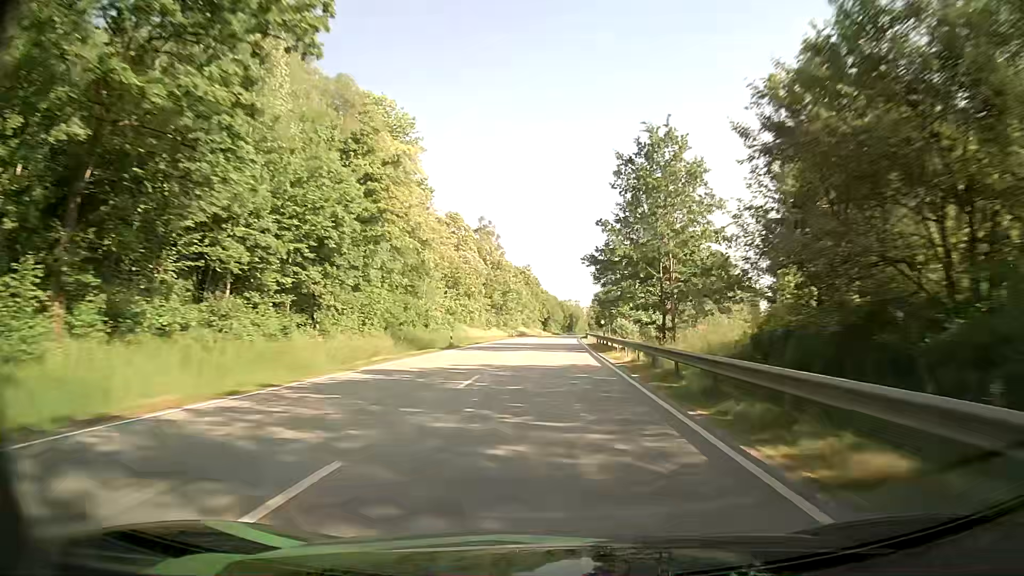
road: primary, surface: asphalt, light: Day
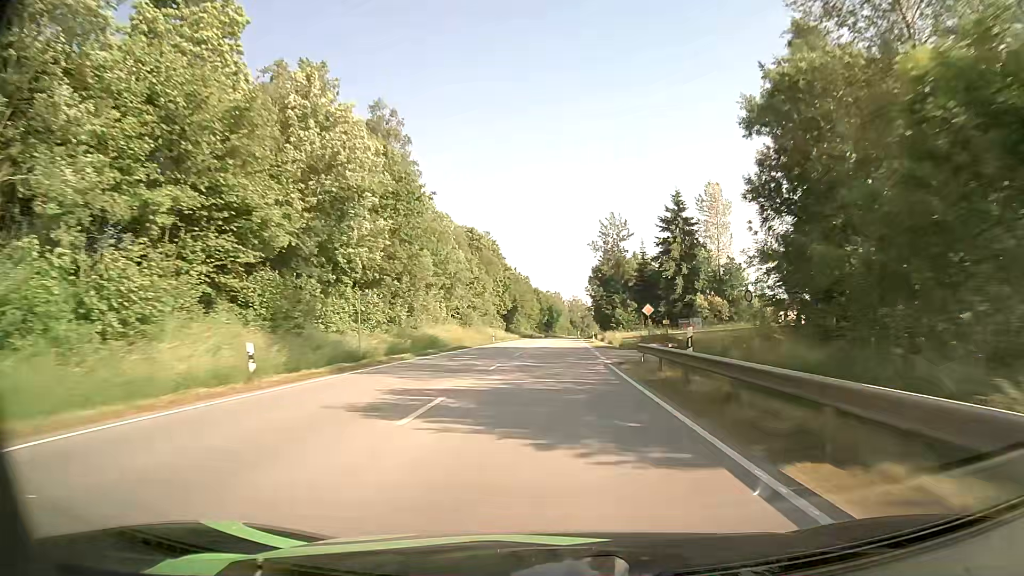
(+1.4, +77.5) m; +2°
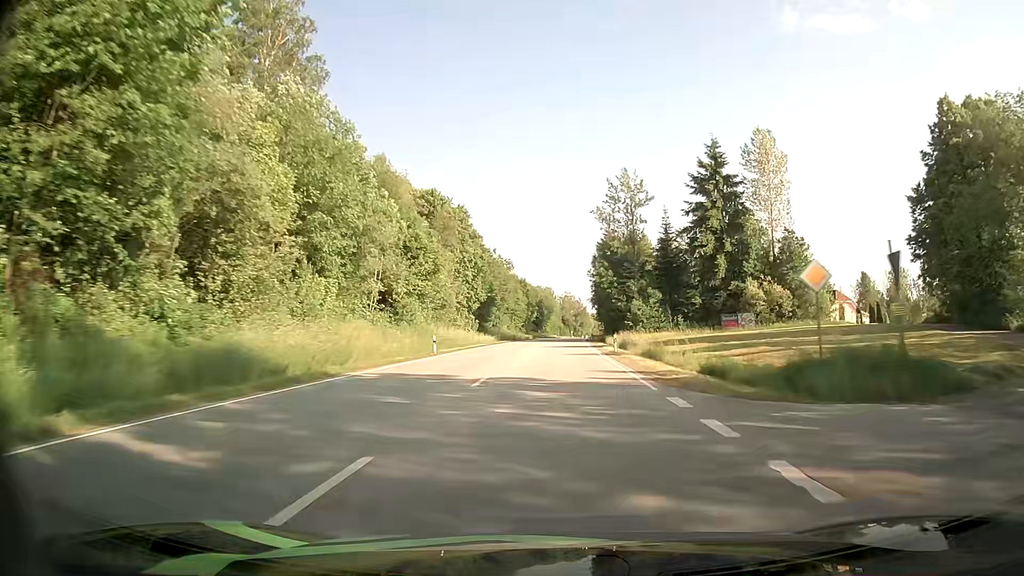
(+0.1, +29.9) m; +1°
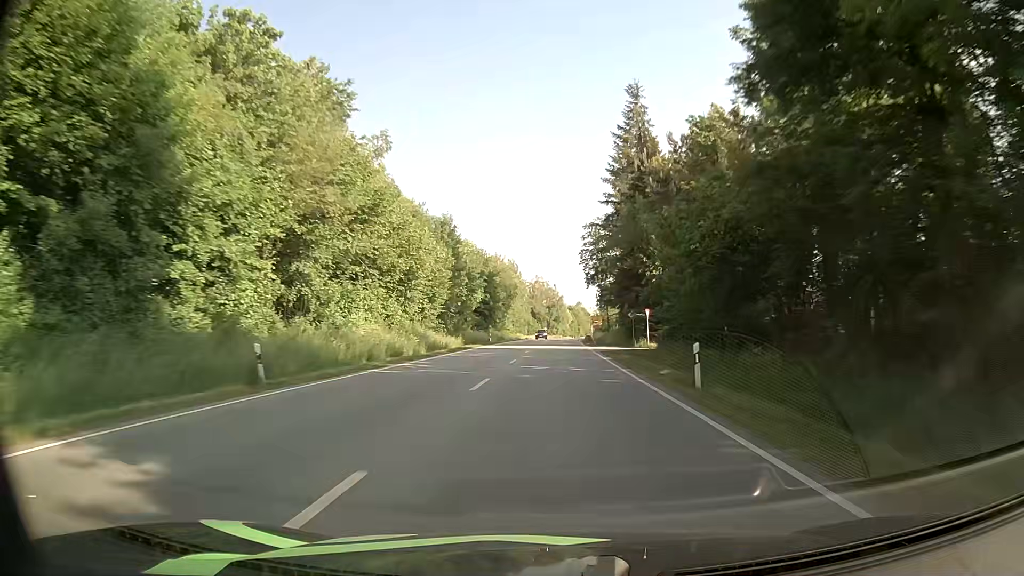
(+1.6, +72.6) m; +3°
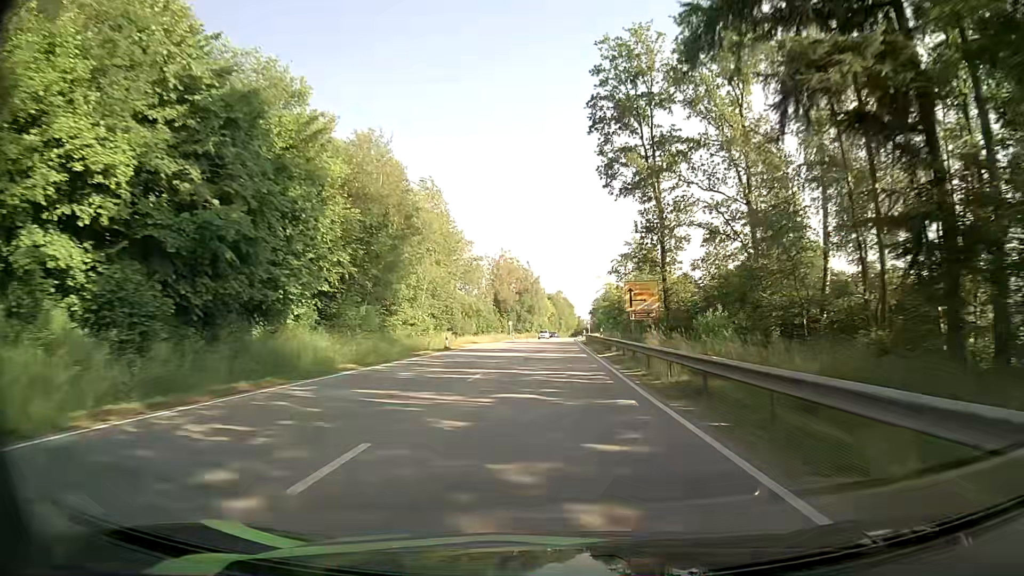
(+1.4, +70.1) m; +2°
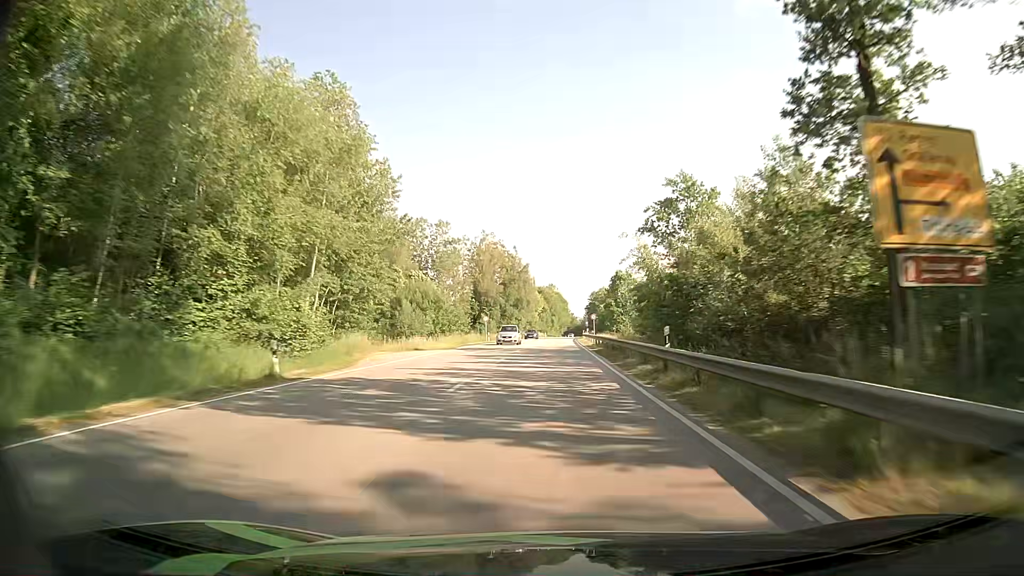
(0.0, +27.4) m; 0°
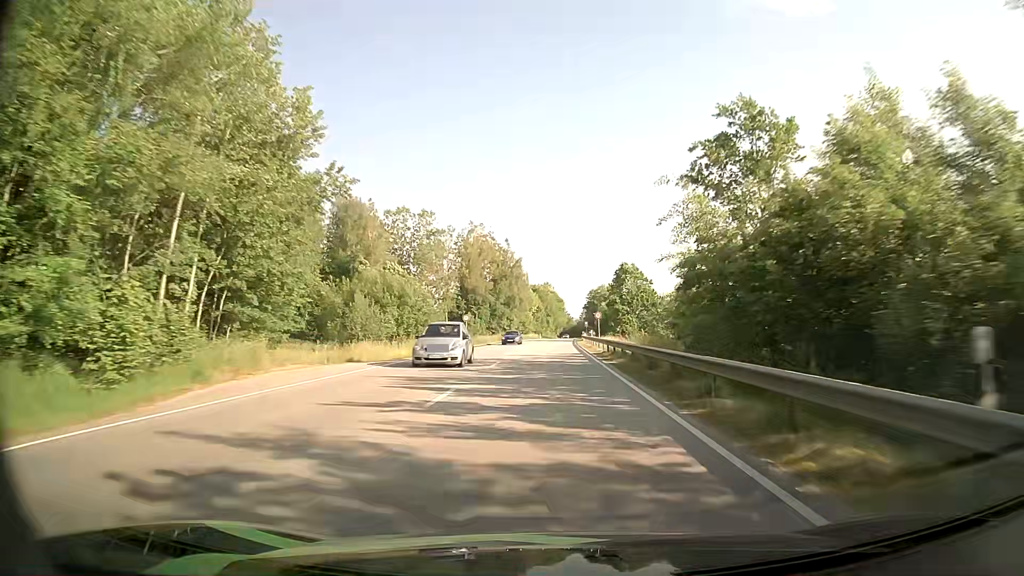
(+0.1, +13.6) m; 0°
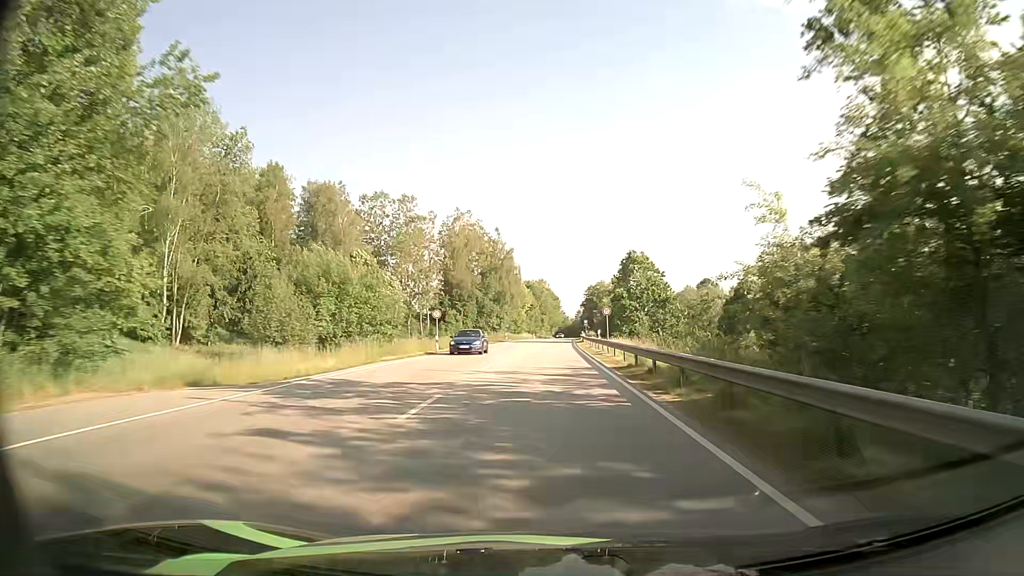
(+0.1, +13.5) m; 0°
(0, +10) (0, +20) (0, +30) (0, +40) (+1, +50) (+1, +60) (+1, +70) (+1, +80) (+1, +90) (+2, +100) m
